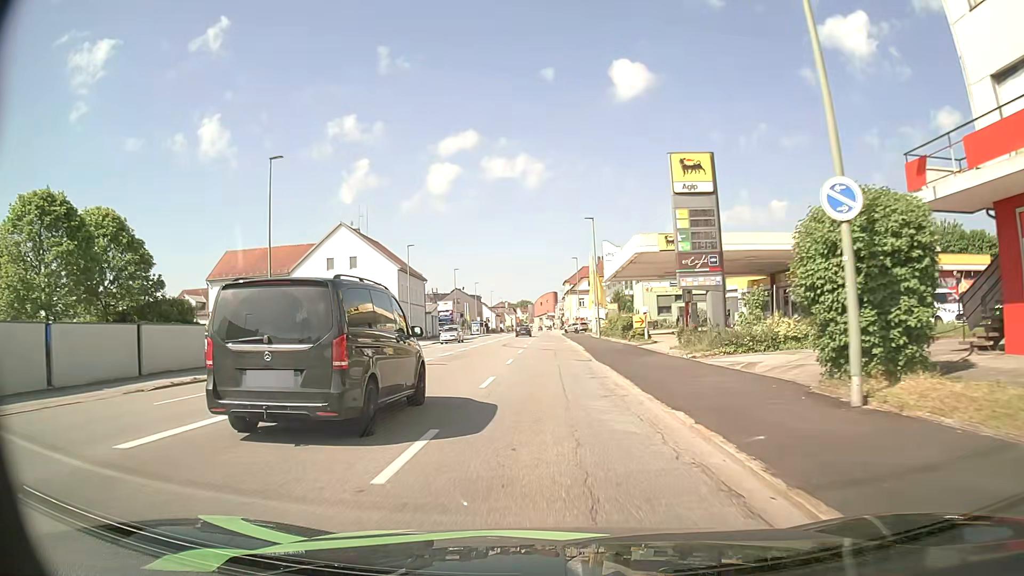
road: tertiary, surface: asphalt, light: Day
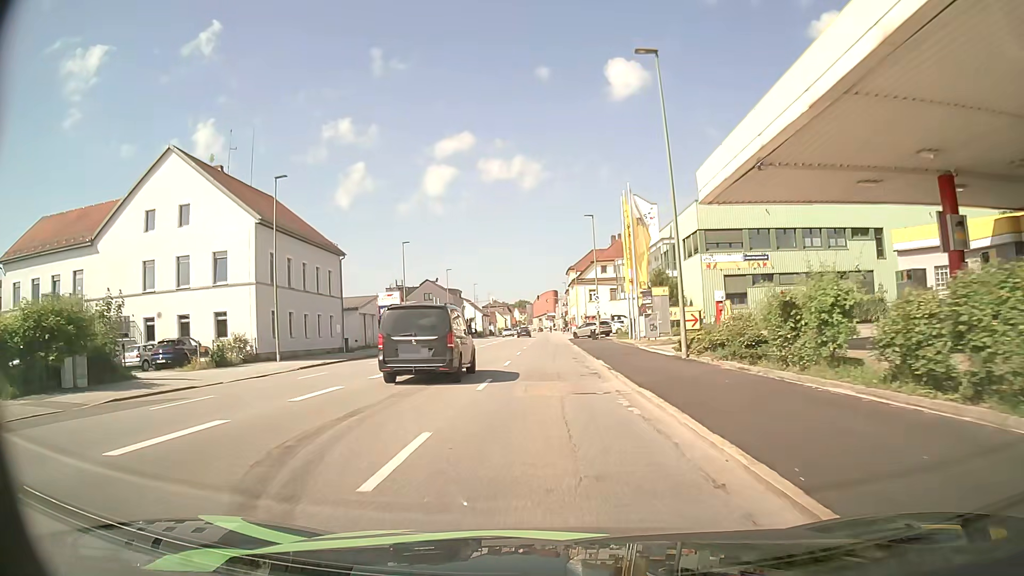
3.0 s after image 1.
(+0.1, +36.3) m; -1°
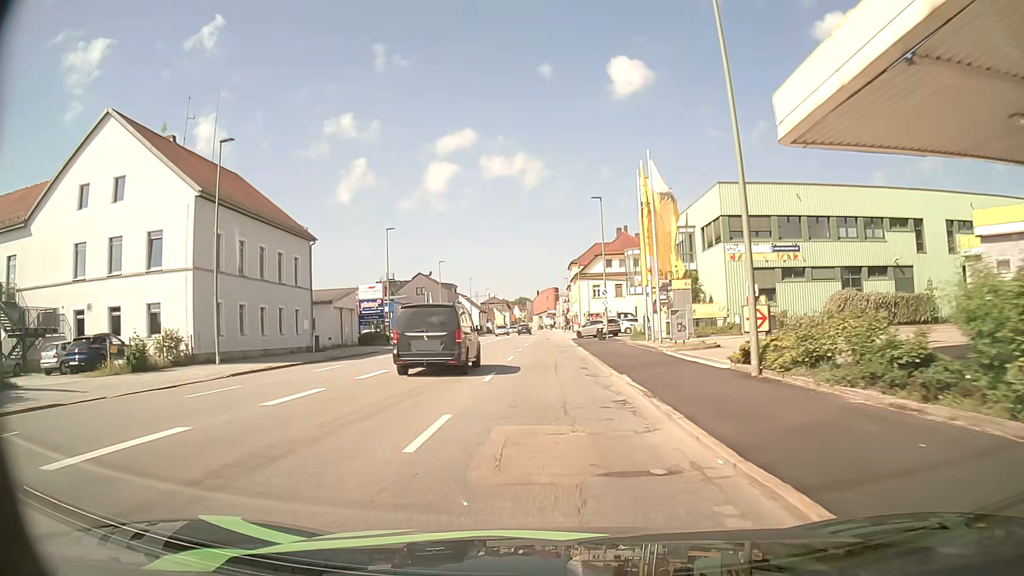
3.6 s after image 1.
(+0.1, +7.3) m; +1°
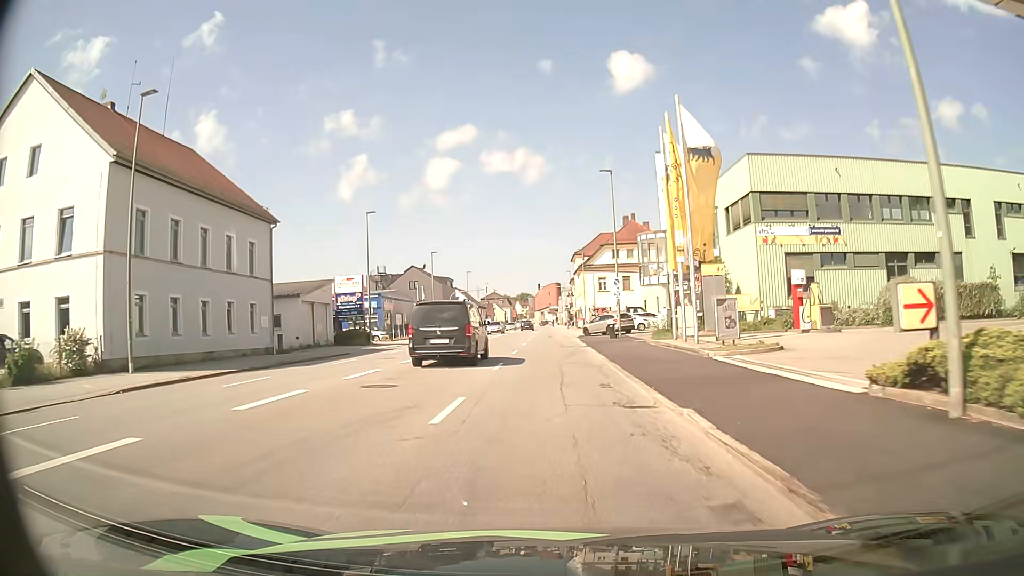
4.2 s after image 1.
(0.0, +7.3) m; -1°
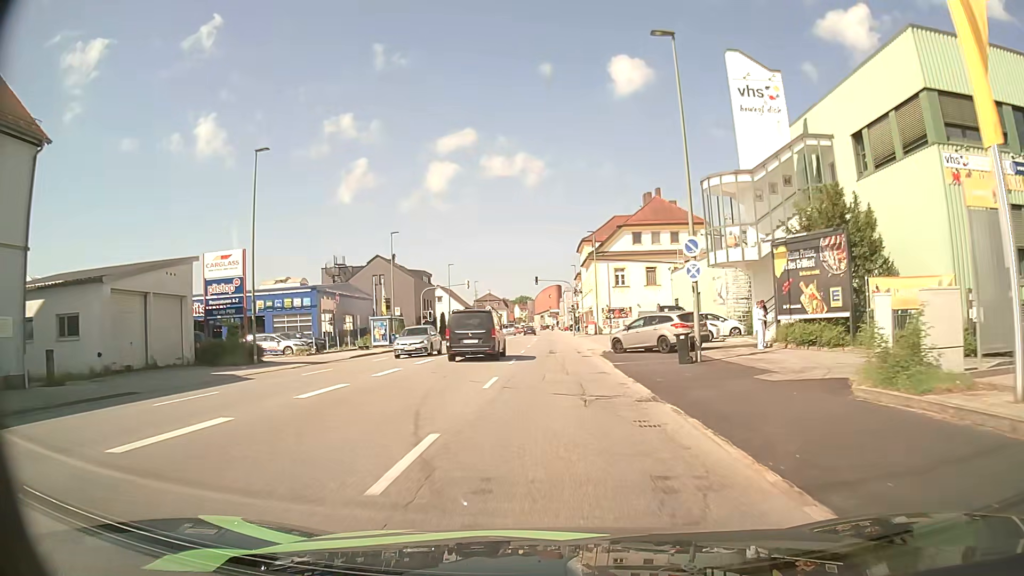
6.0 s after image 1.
(+0.1, +21.6) m; 0°
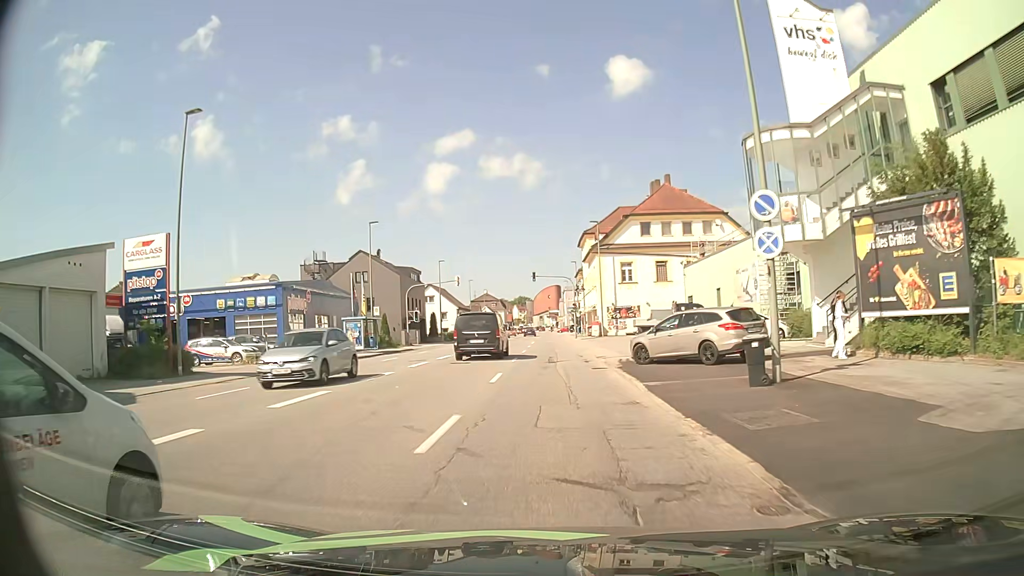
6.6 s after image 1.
(0.0, +7.1) m; 0°
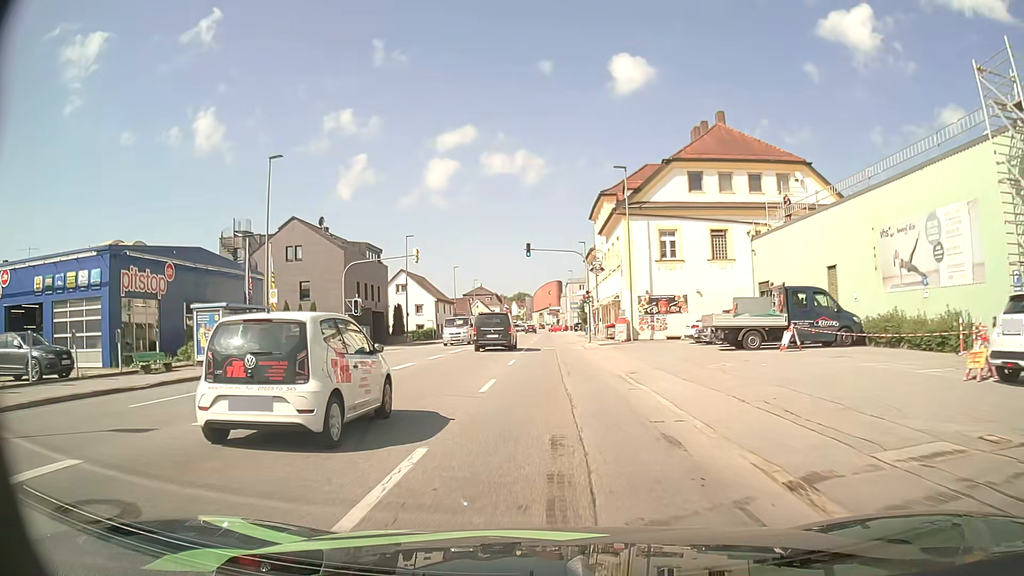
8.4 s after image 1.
(0.0, +20.8) m; 0°
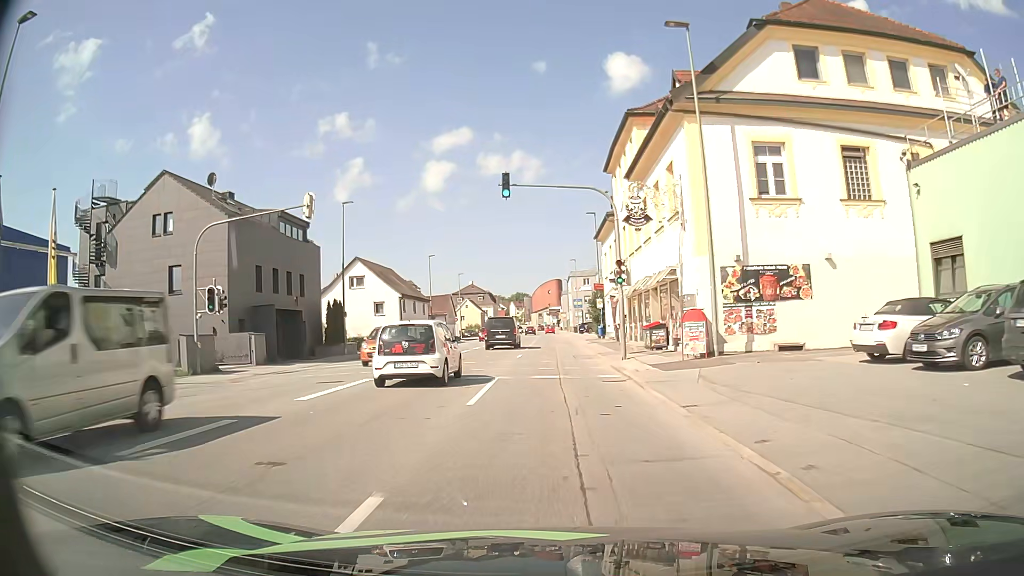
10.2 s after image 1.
(+0.1, +20.0) m; 0°
(0, +10) (0, +20) (0, +30) (0, +40) (0, +50) (0, +60) (0, +70) (0, +80) (0, +90) (0, +100) m
